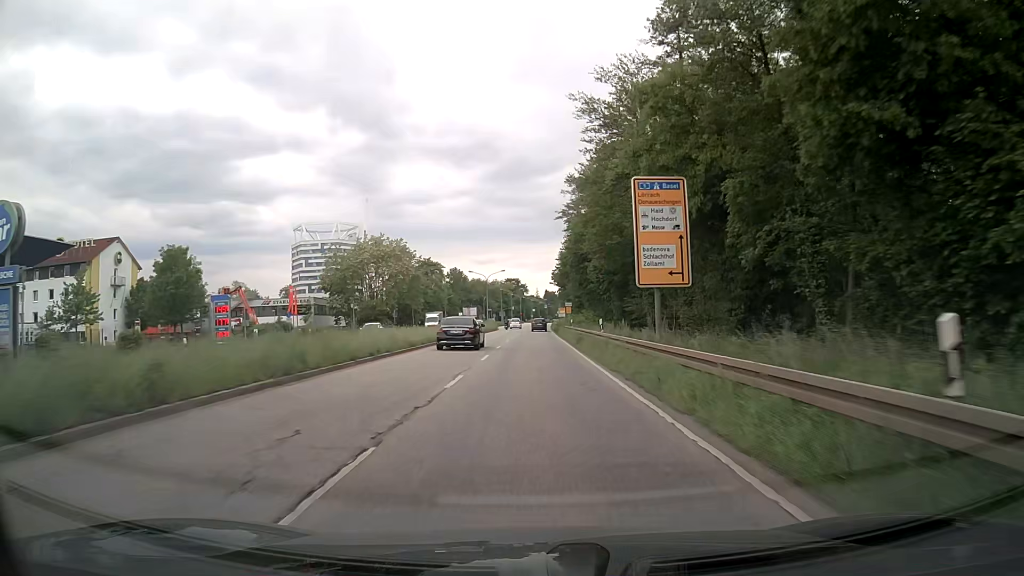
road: primary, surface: asphalt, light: Day
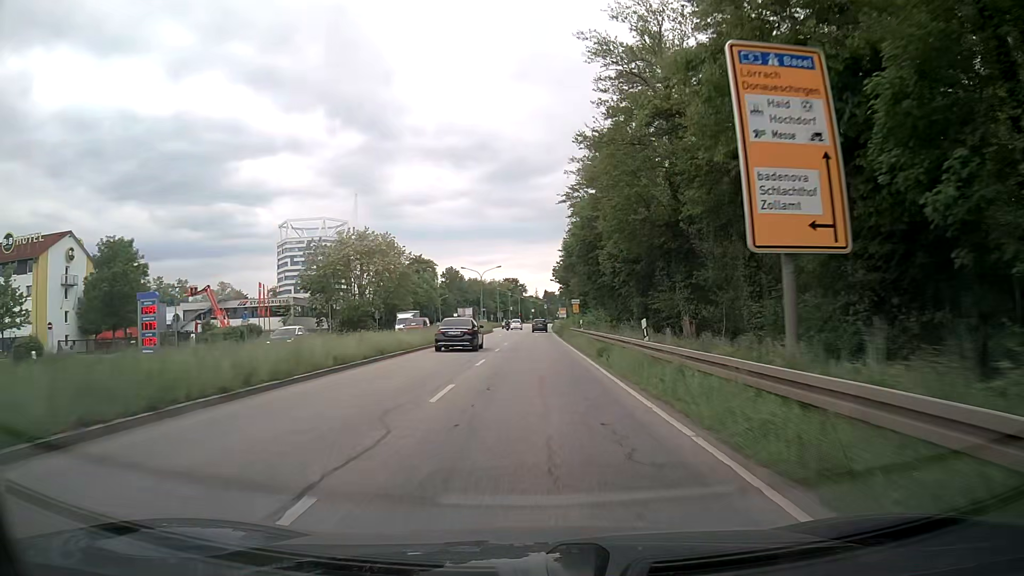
(0.0, +11.0) m; 0°
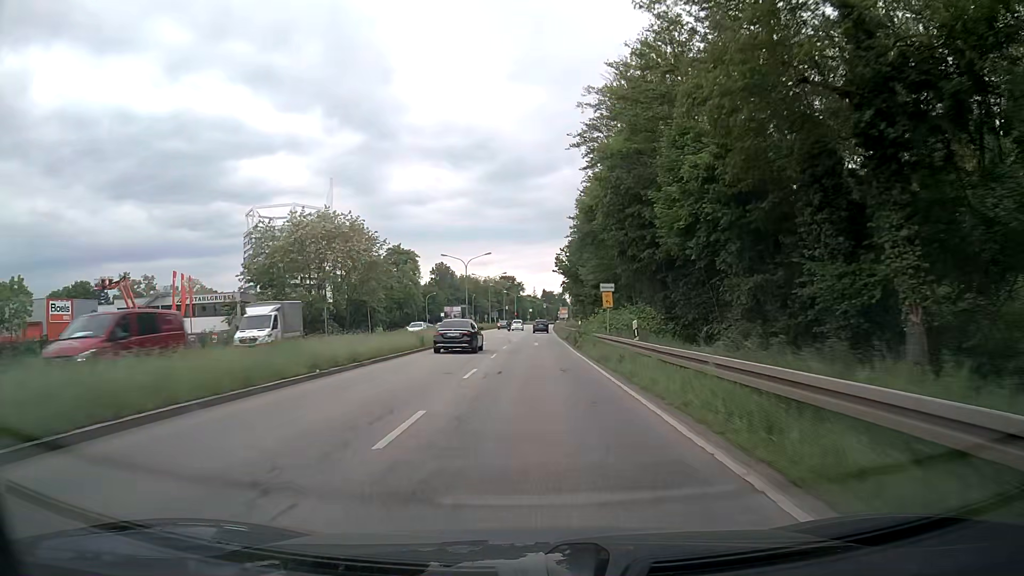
(0.0, +22.1) m; 0°
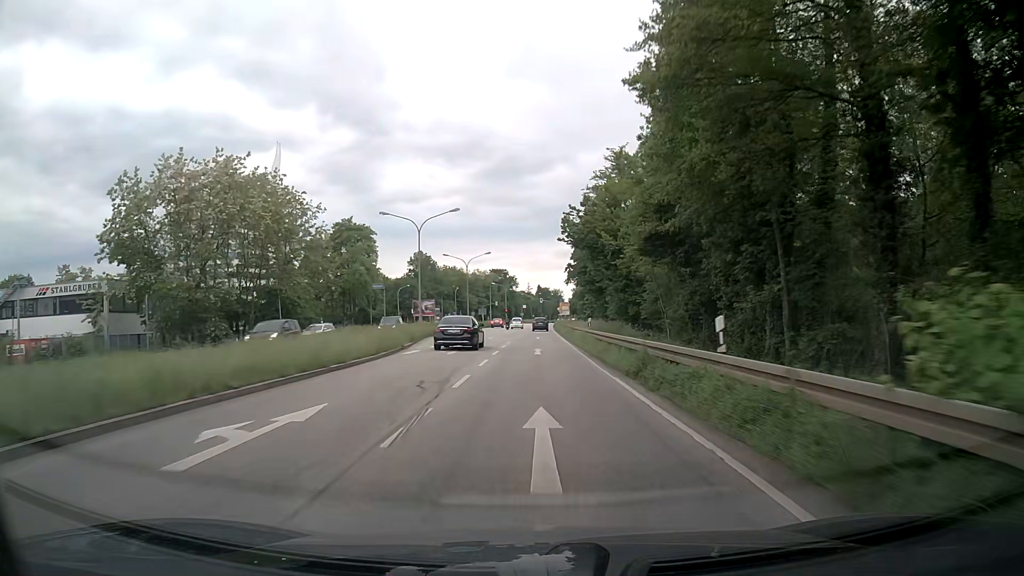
(+0.1, +33.2) m; +1°
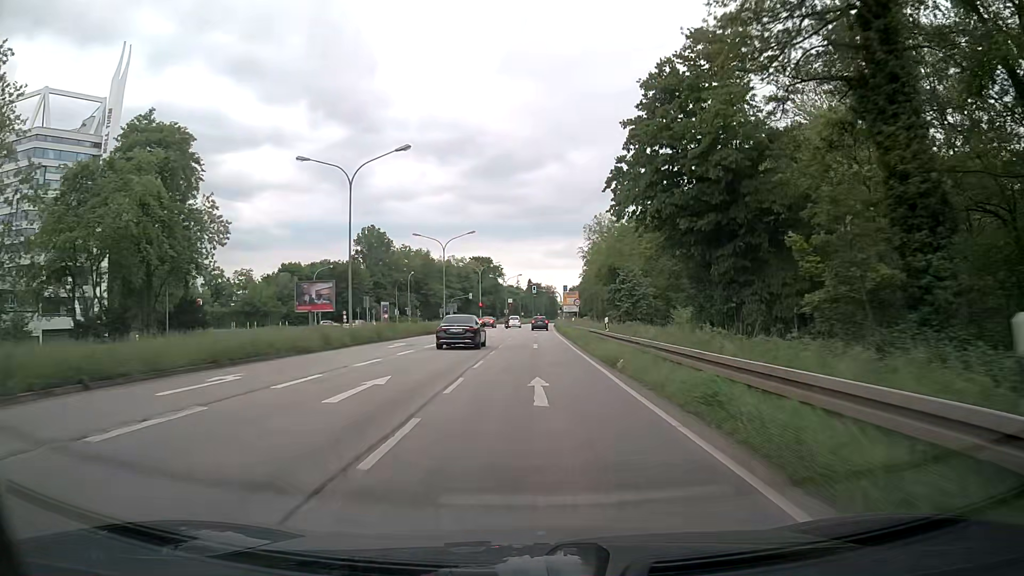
(+0.3, +55.3) m; 0°
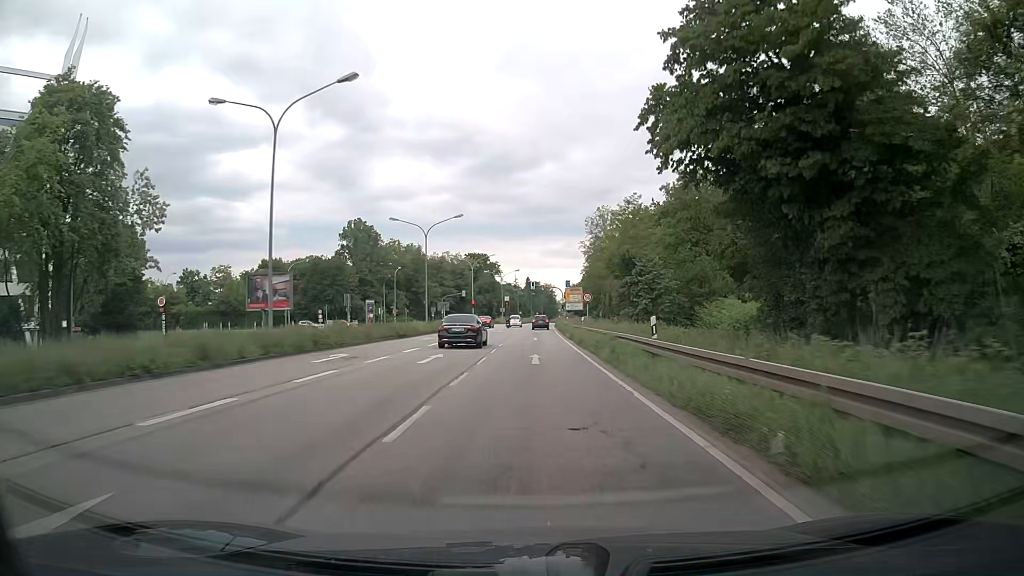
(+0.1, +10.7) m; +1°
(0, +10) (0, +20) (0, +30) (0, +40) (0, +50) (0, +60) (0, +70) (0, +80) (+1, +90) (+1, +100) m
